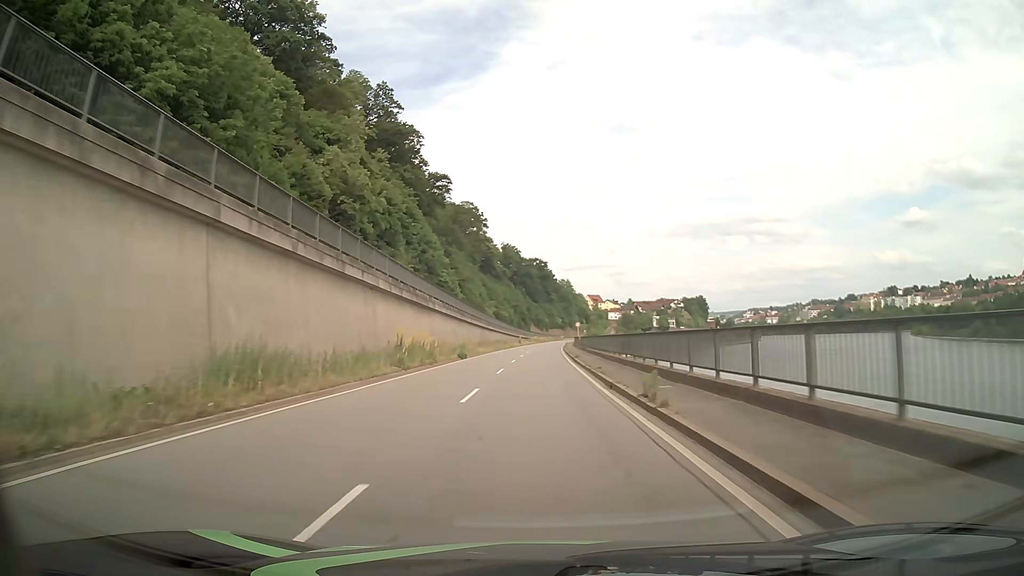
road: primary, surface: asphalt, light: Day
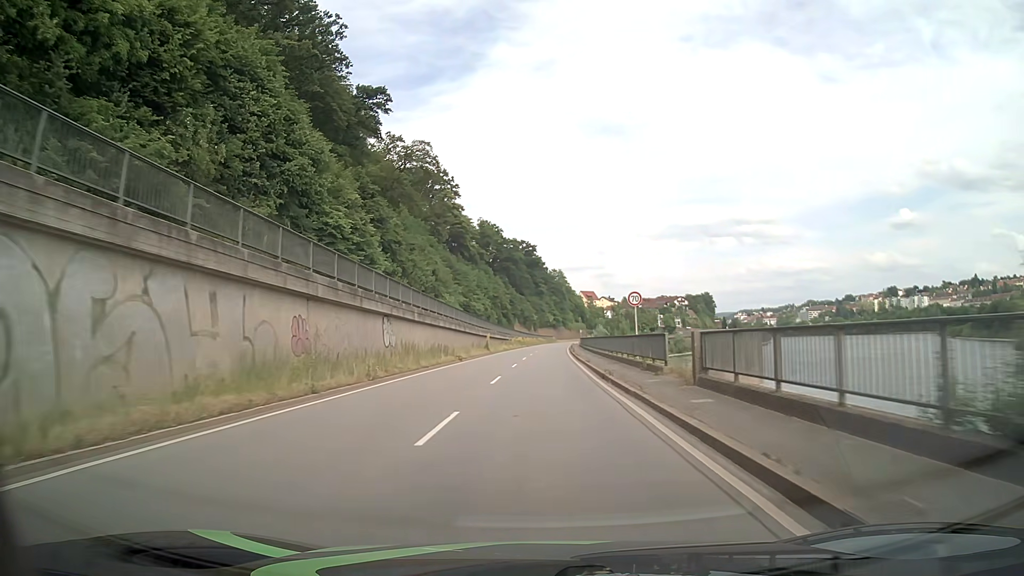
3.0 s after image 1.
(+0.2, +53.9) m; +1°
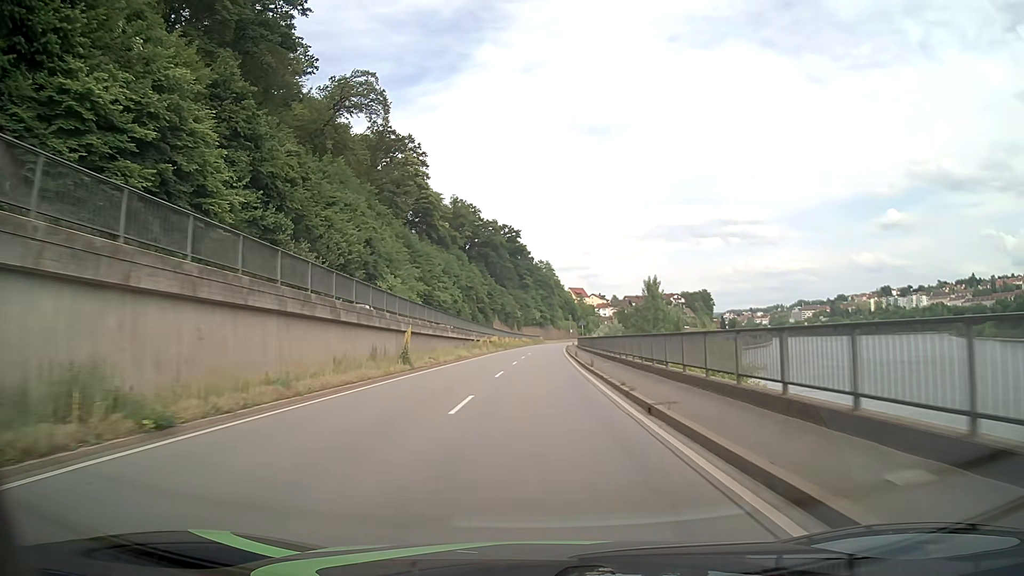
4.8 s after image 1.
(+0.4, +32.4) m; +1°
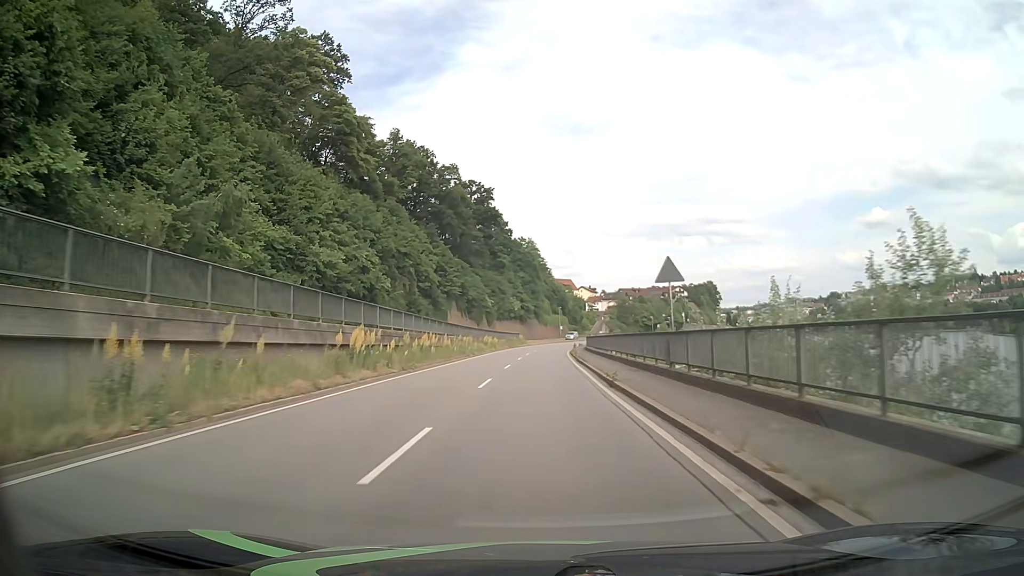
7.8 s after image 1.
(+0.8, +54.0) m; +2°
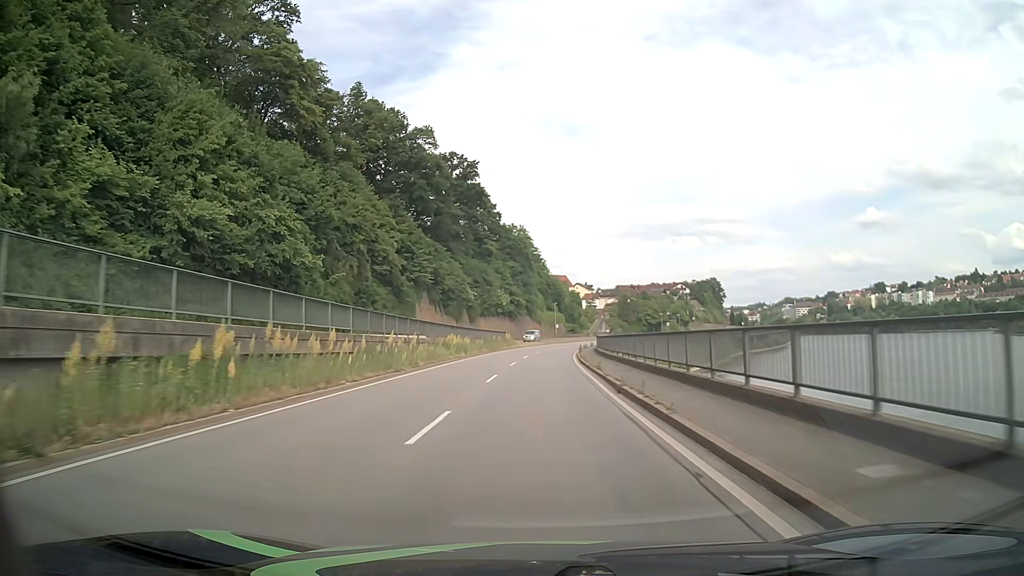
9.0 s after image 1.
(0.0, +21.6) m; 0°
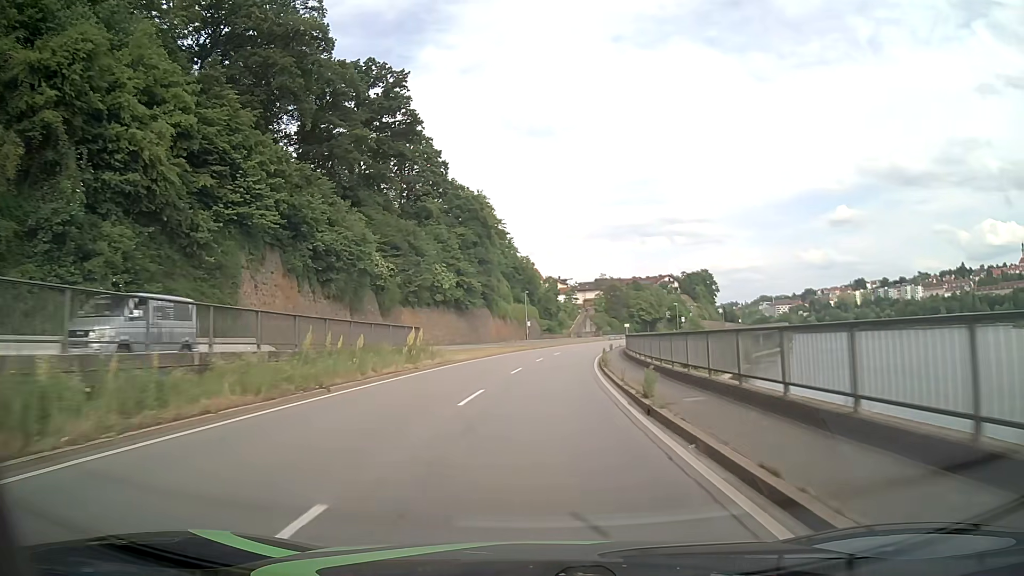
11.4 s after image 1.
(+0.7, +43.2) m; +3°
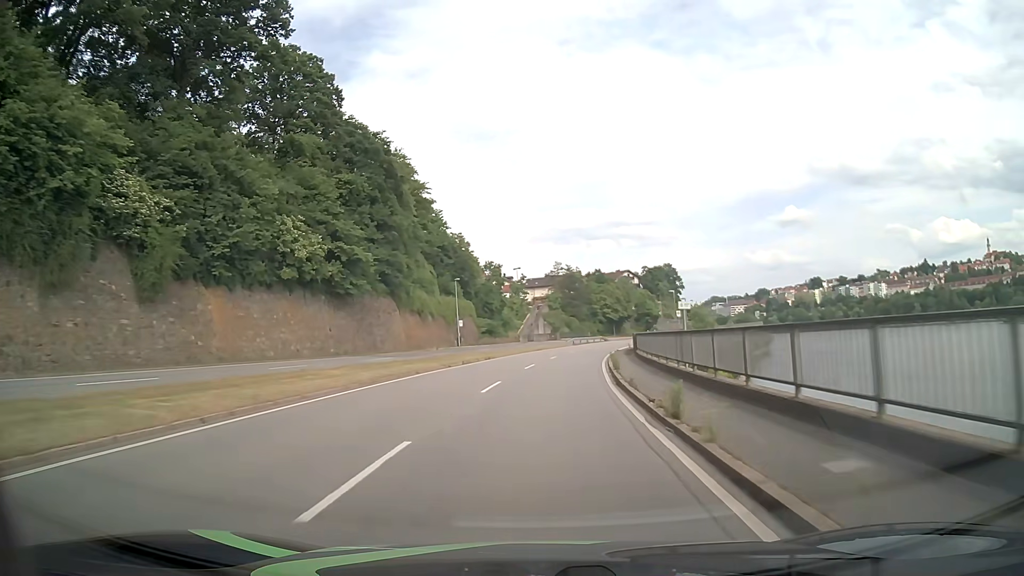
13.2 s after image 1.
(+1.2, +32.4) m; +4°
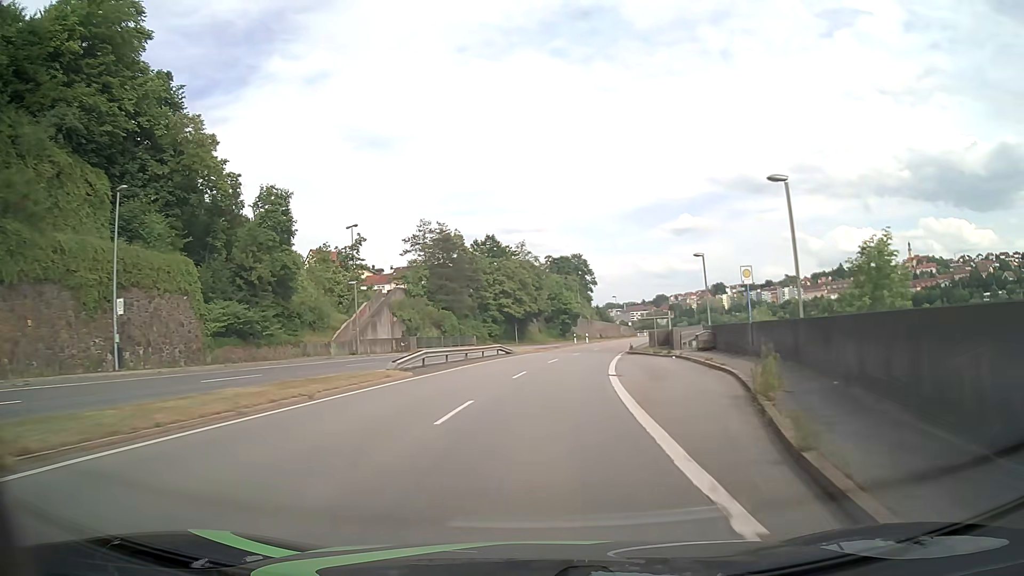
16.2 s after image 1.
(+4.4, +53.8) m; +9°
(0, +10) (+1, +20) (+2, +30) (+3, +40) (+5, +50) (+7, +60) (+9, +69) (+11, +79) (+14, +89) (+17, +98) m
